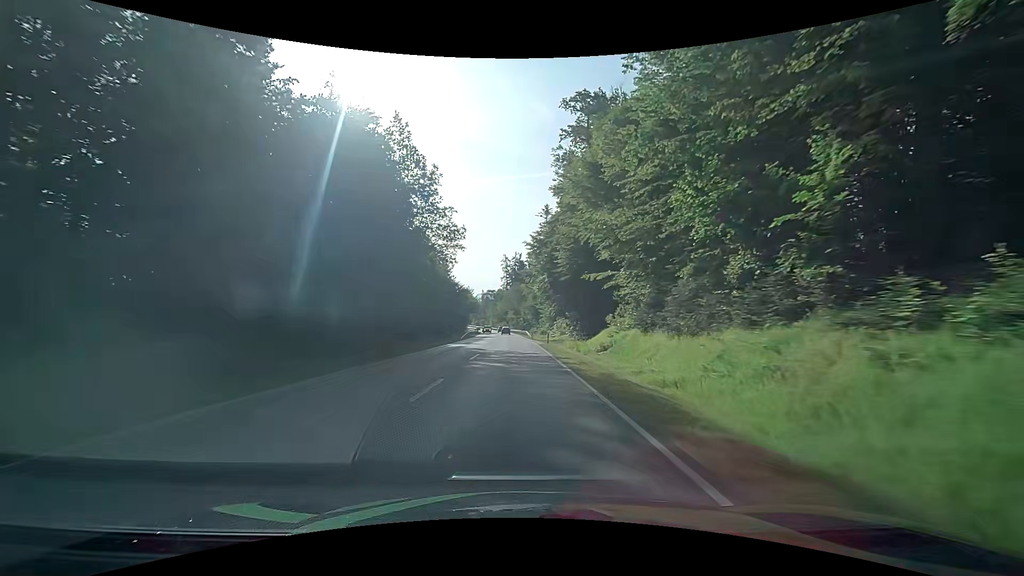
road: secondary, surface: asphalt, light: Day
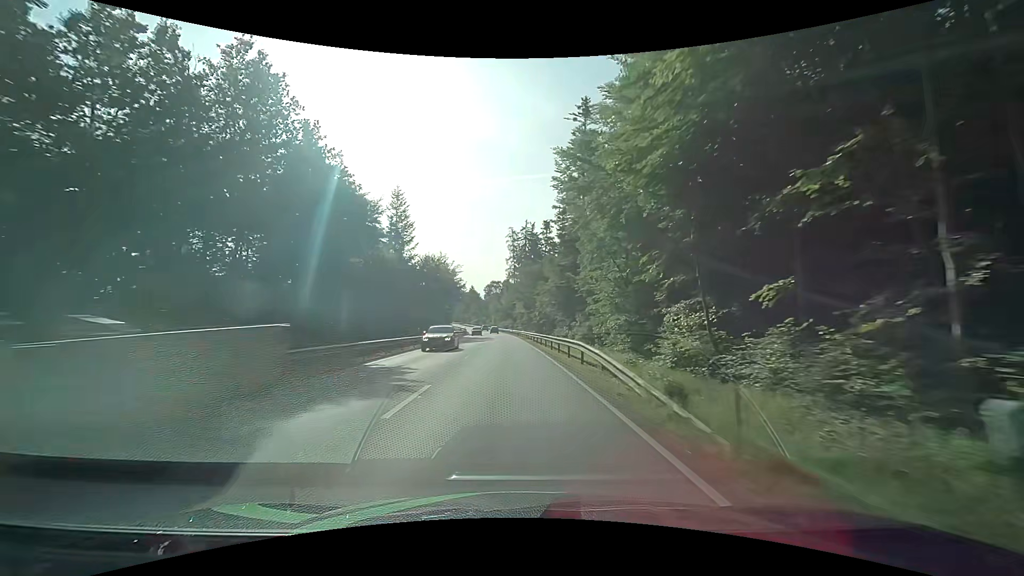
(-0.4, +61.4) m; -1°
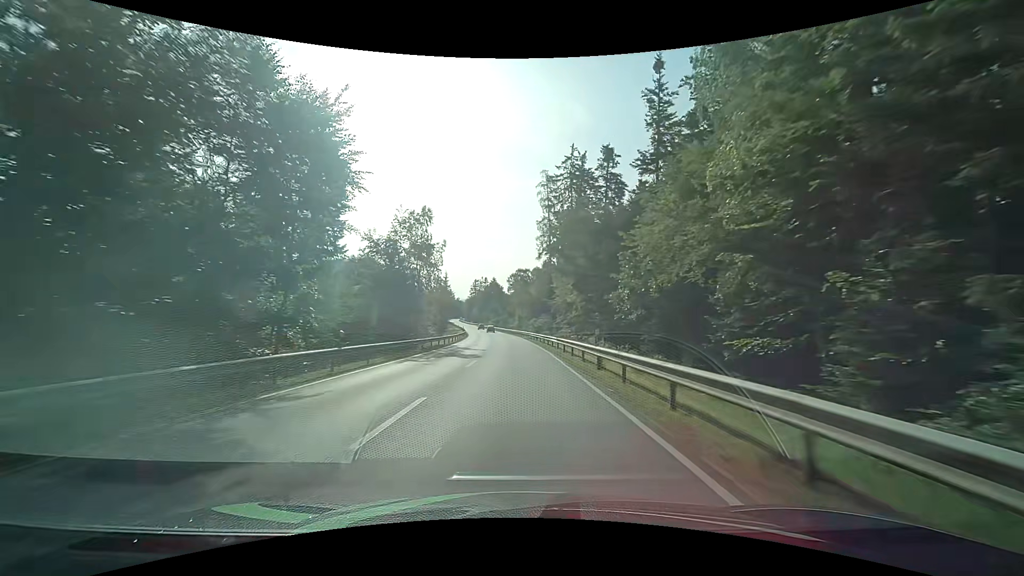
(-1.6, +61.6) m; -3°
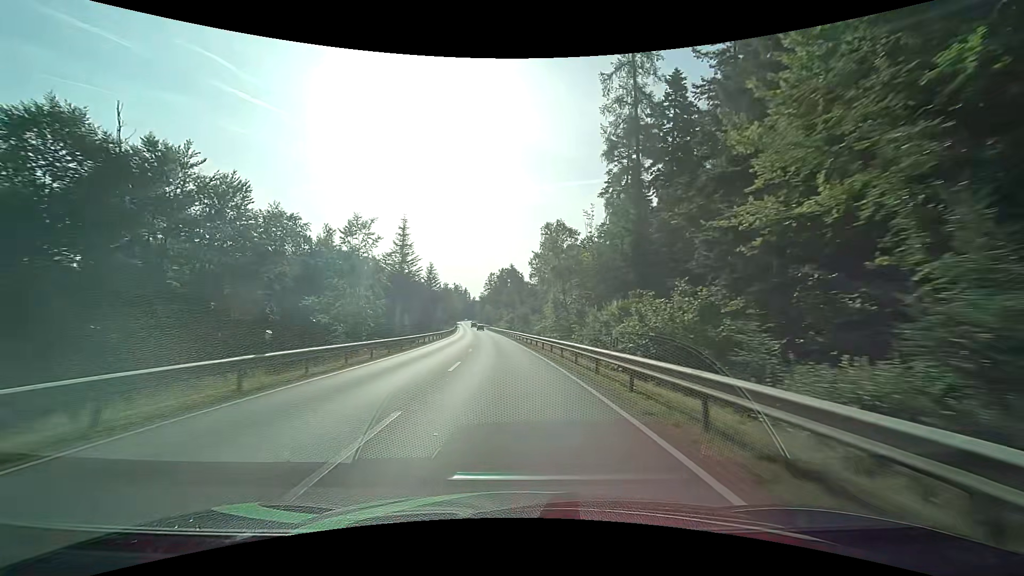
(-1.1, +61.8) m; -2°
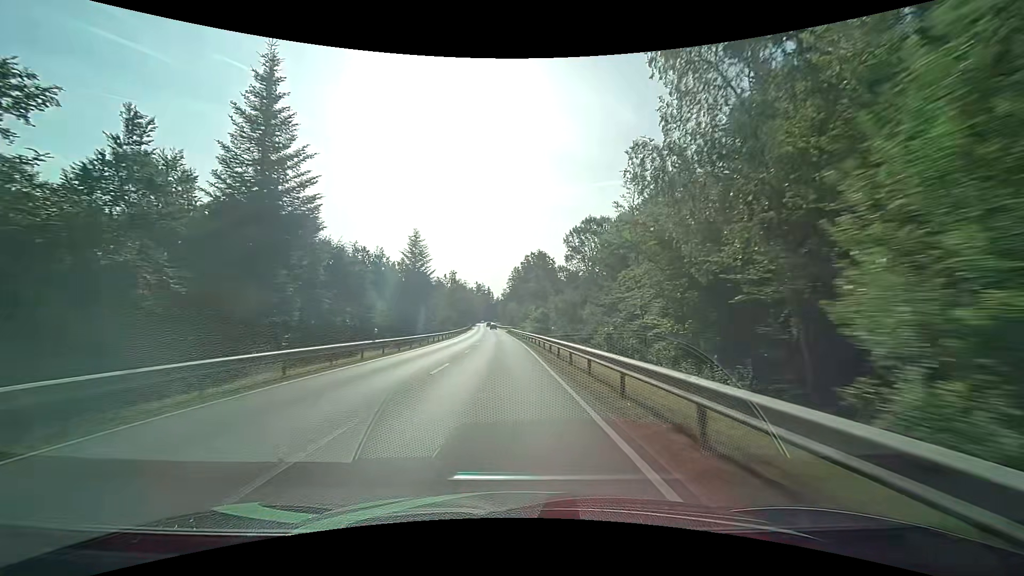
(-1.1, +37.2) m; -3°
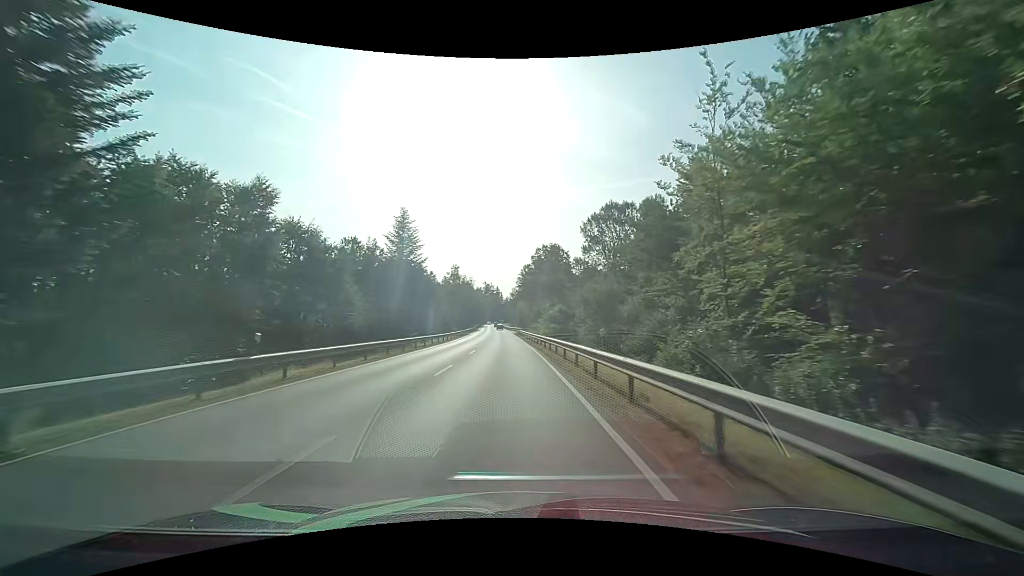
(-0.1, +12.4) m; -1°
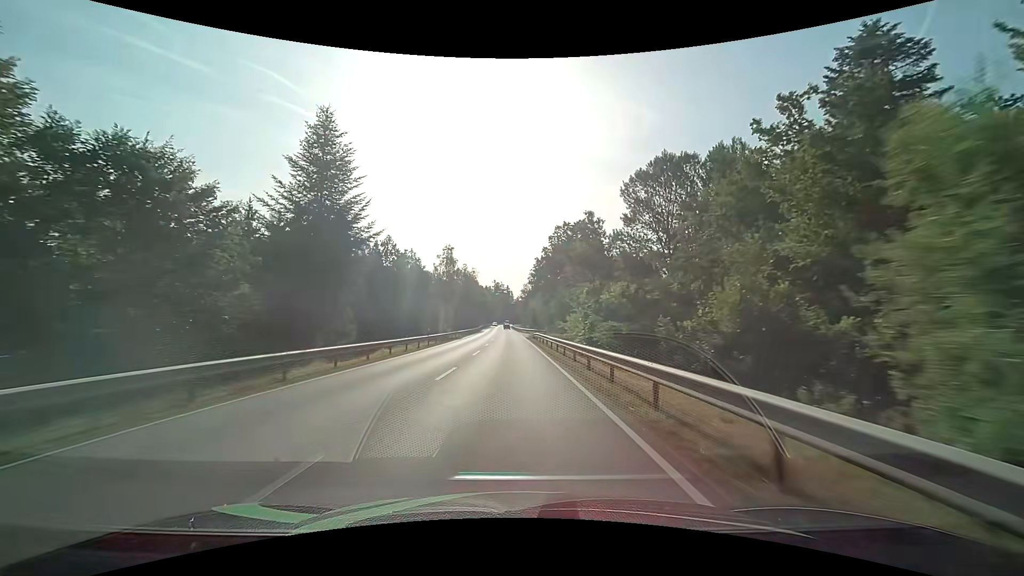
(-0.4, +24.9) m; -1°
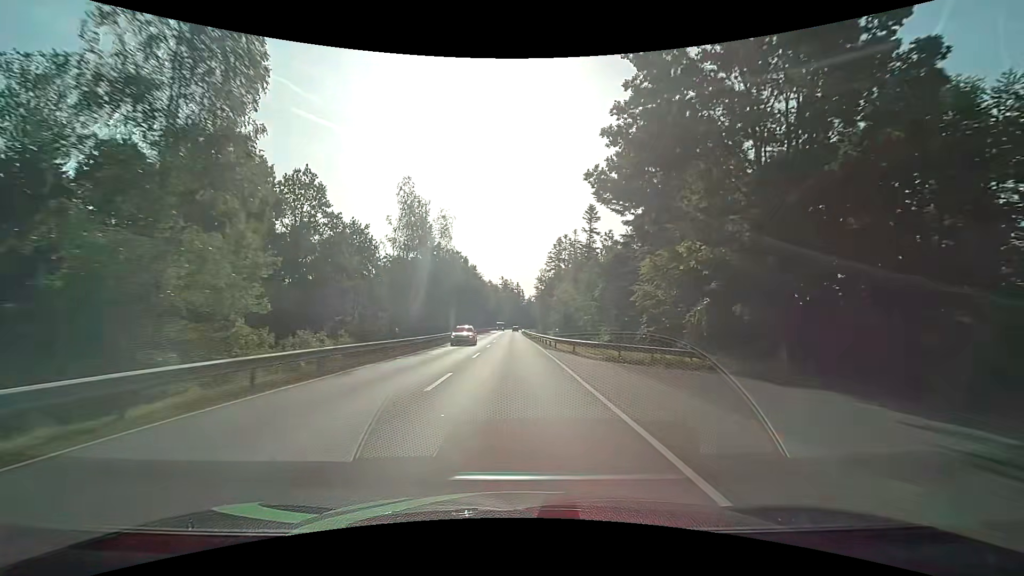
(-1.0, +62.4) m; -2°
(0, +10) (0, +20) (0, +30) (0, +40) (0, +50) (0, +60) (0, +70) (0, +80) (0, +90) (0, +100) m
